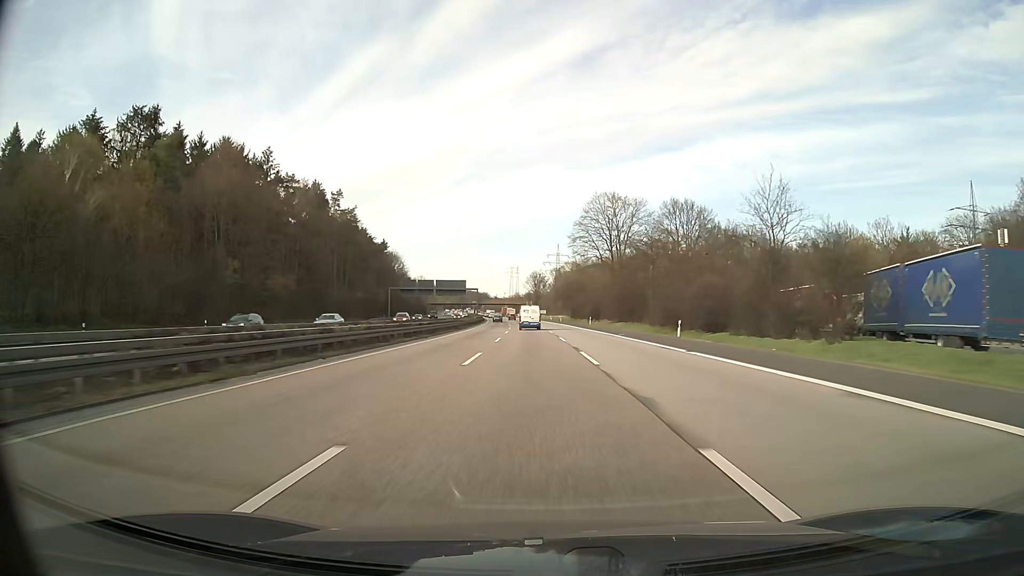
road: motorway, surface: asphalt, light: Day
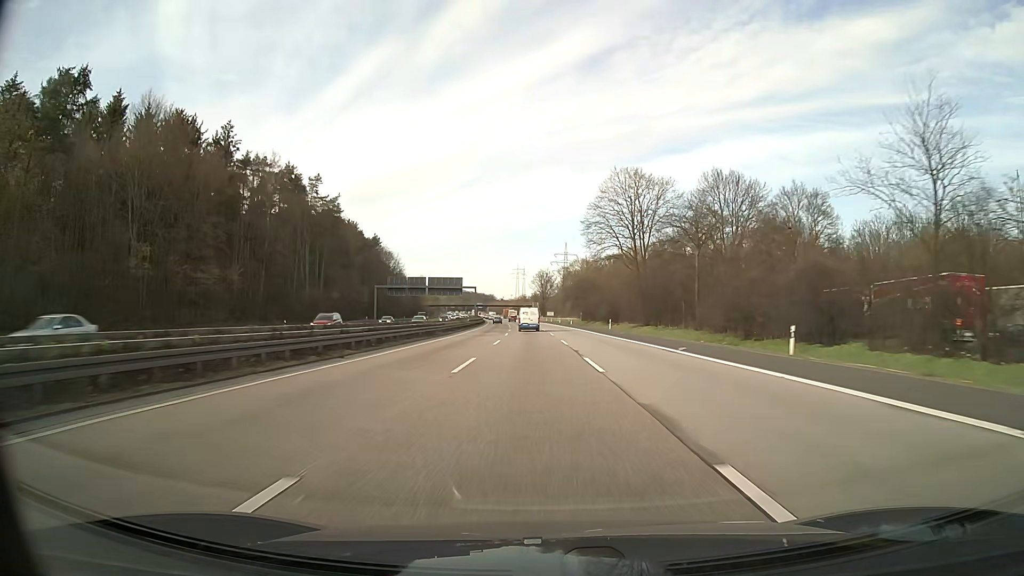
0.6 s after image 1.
(-0.1, +19.4) m; -1°
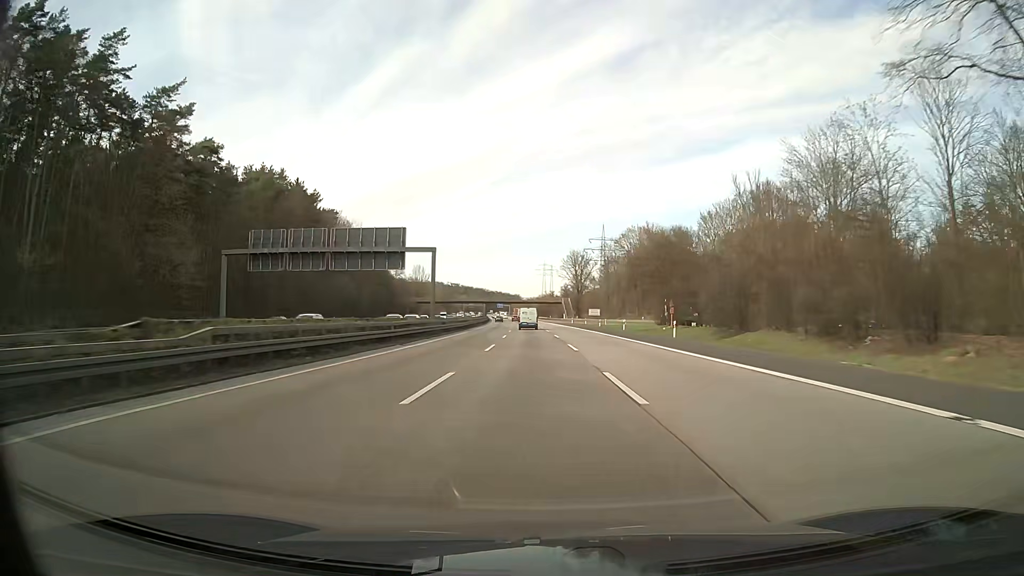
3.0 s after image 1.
(-1.6, +77.8) m; -2°
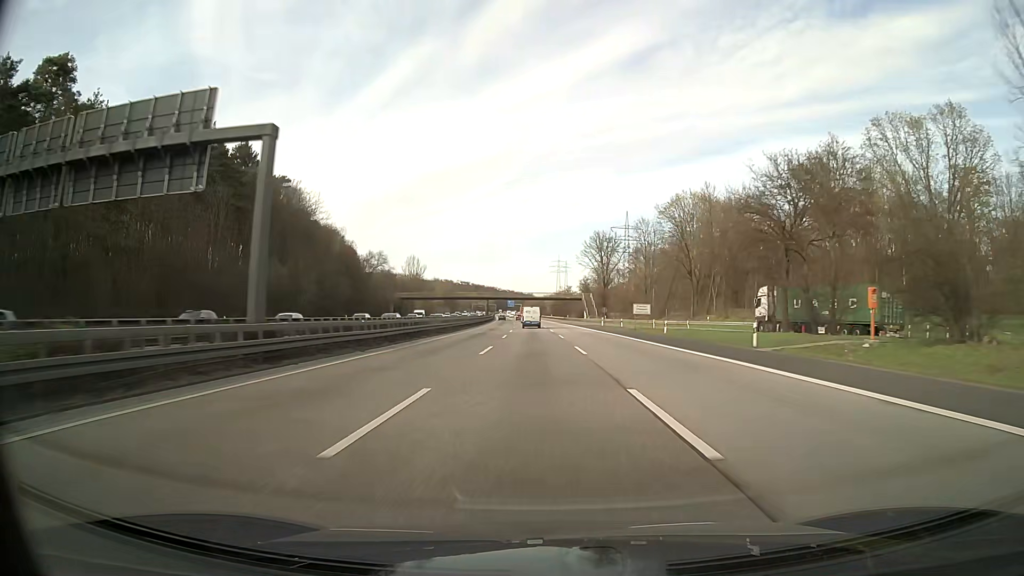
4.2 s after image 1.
(-0.4, +39.1) m; -1°
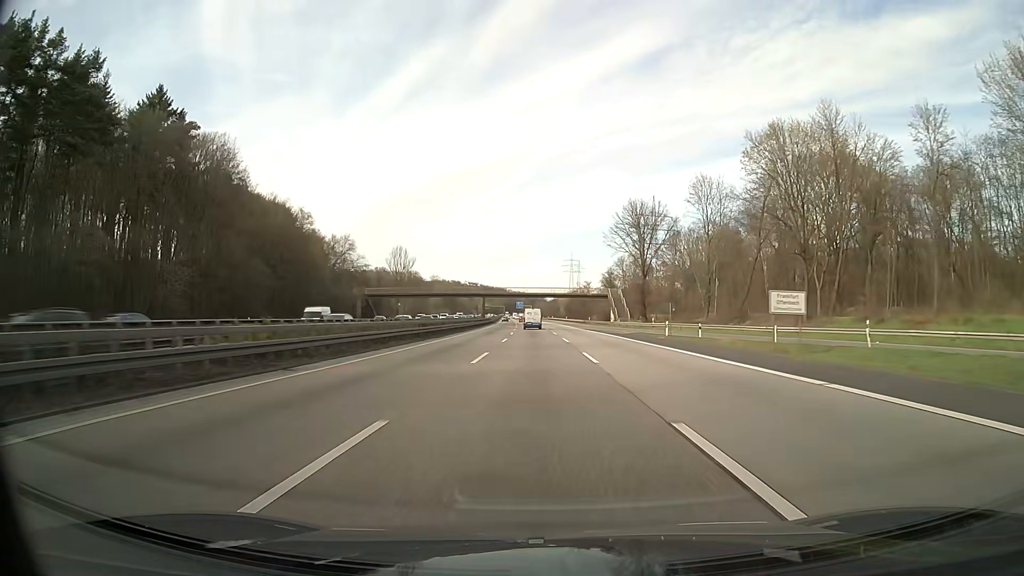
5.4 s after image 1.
(-0.4, +39.2) m; -1°
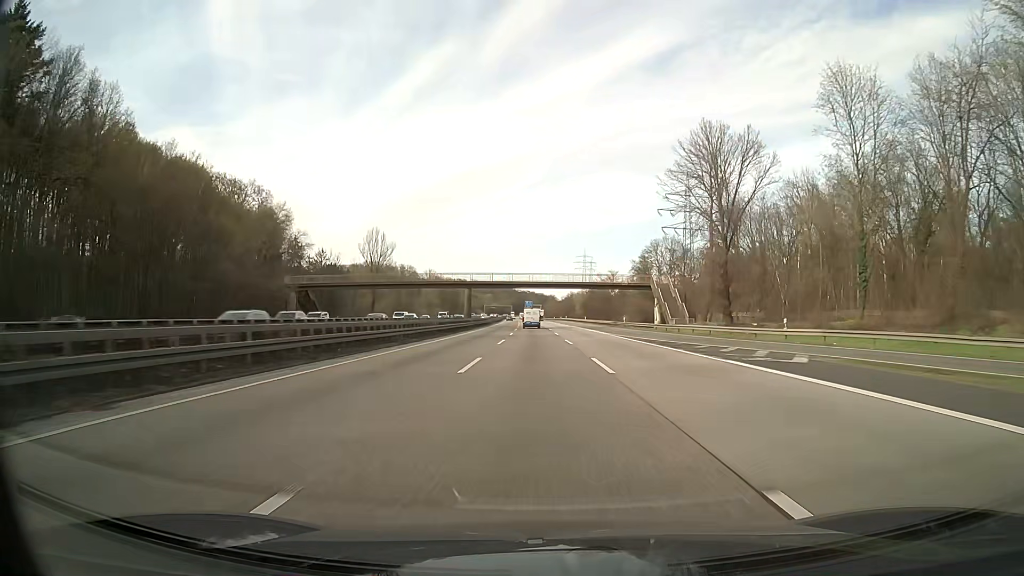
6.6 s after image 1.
(-0.3, +39.2) m; -1°
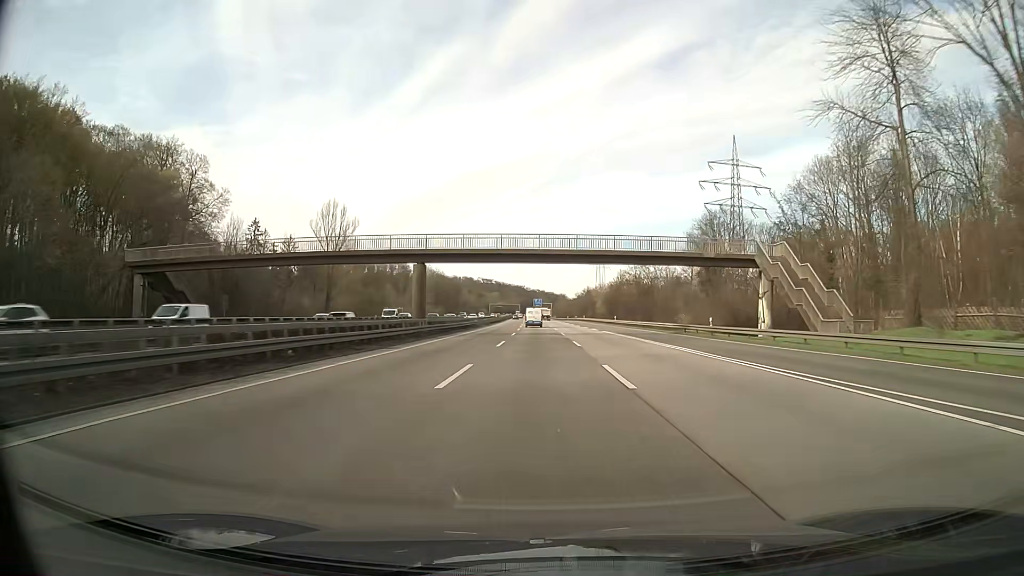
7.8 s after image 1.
(-0.3, +39.2) m; -1°
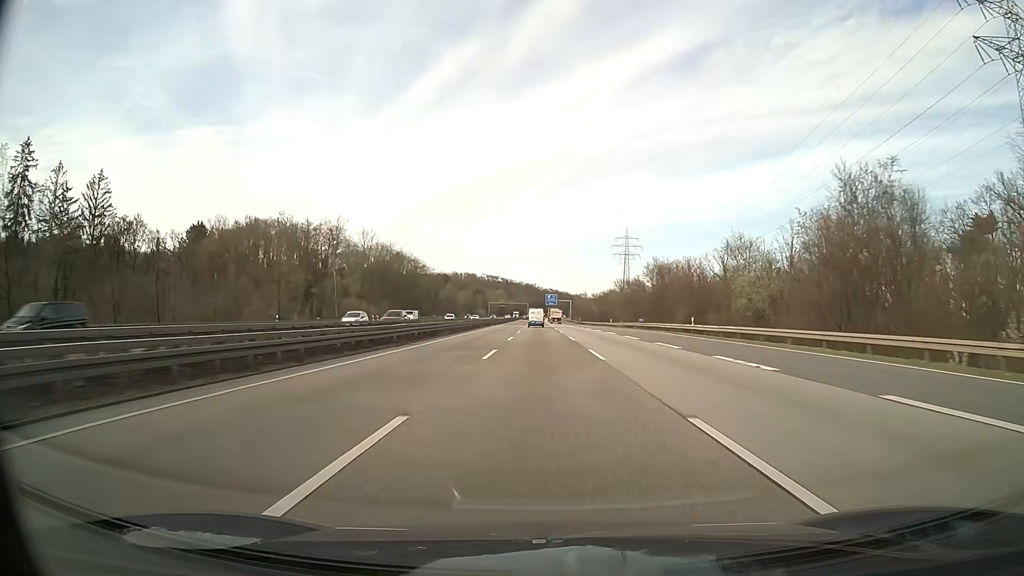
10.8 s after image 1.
(-1.1, +97.8) m; -1°
(0, +10) (0, +20) (0, +30) (0, +40) (0, +50) (0, +60) (0, +70) (-1, +80) (-1, +90) (-1, +100) m
